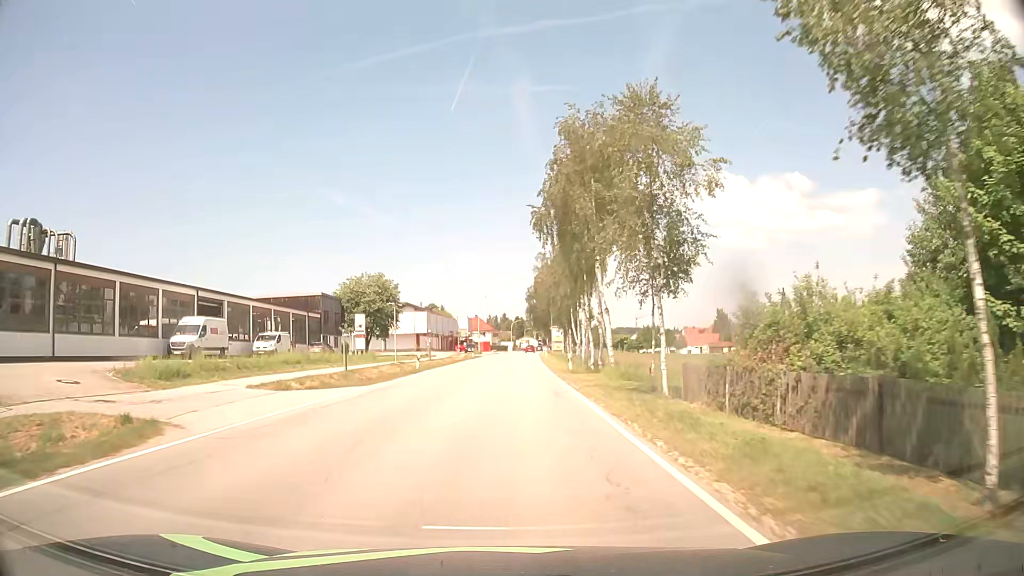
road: secondary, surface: asphalt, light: Day
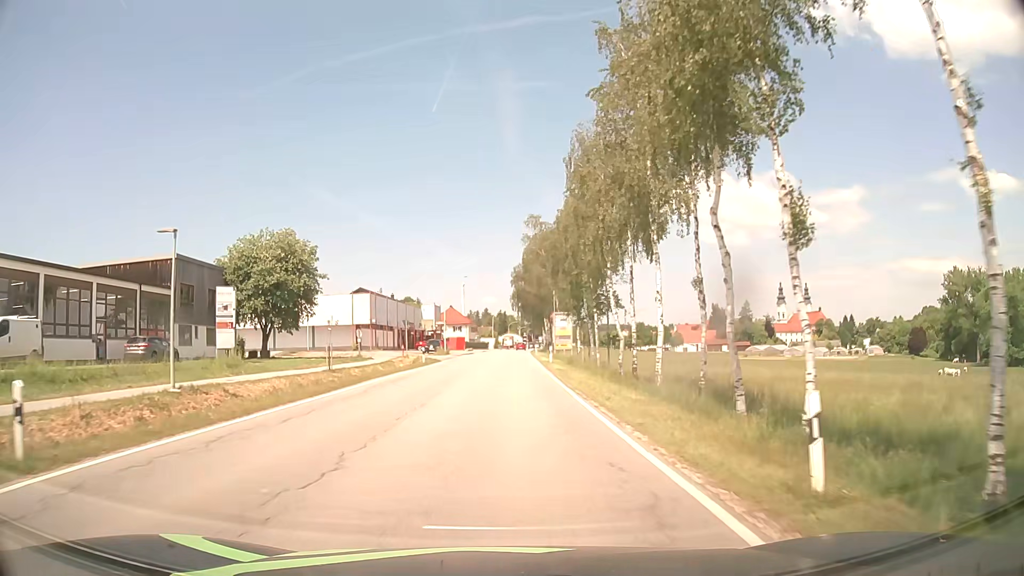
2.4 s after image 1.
(+0.5, +30.9) m; +2°
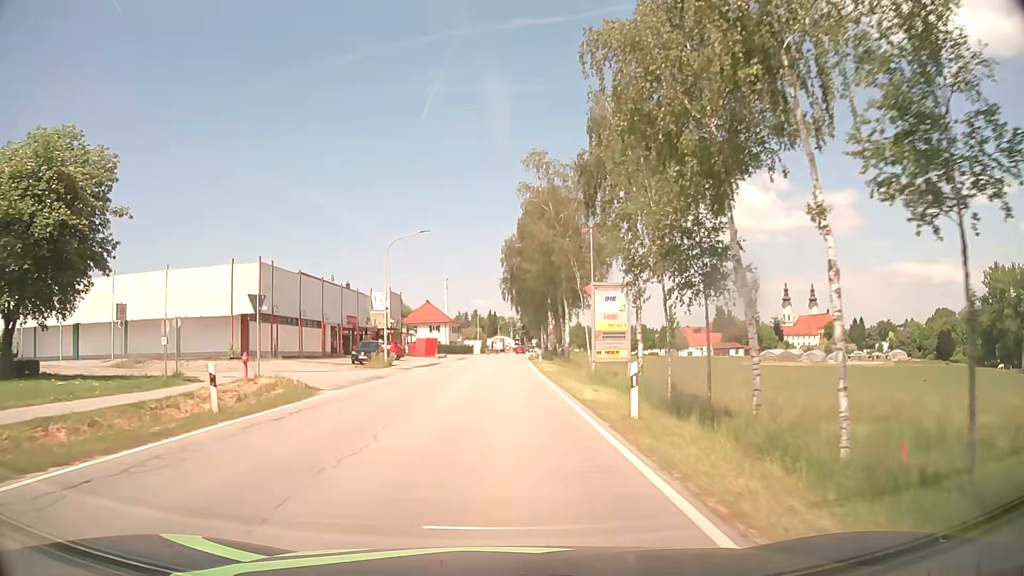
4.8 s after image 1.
(+0.1, +29.8) m; 0°
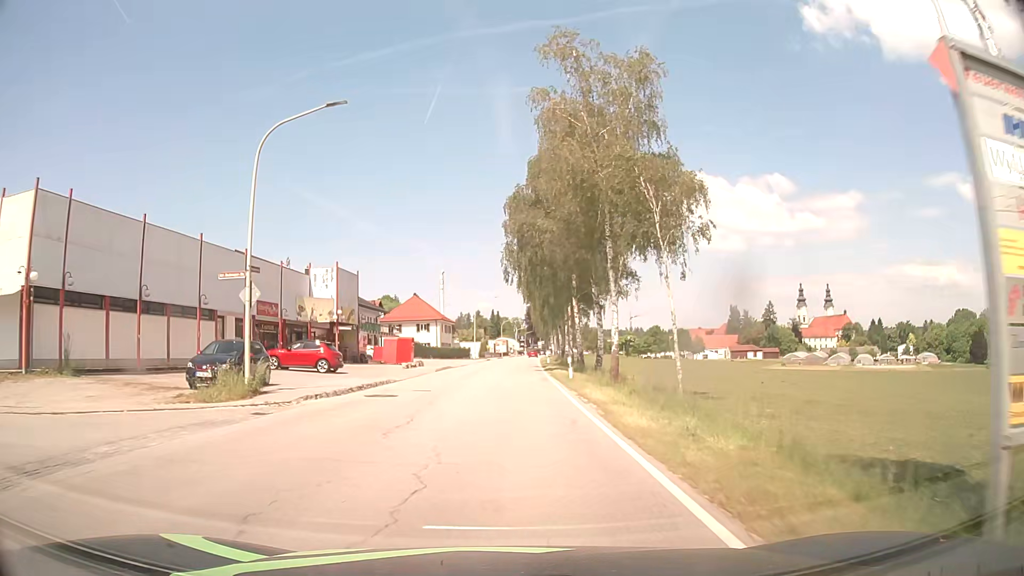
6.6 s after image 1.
(0.0, +22.4) m; 0°
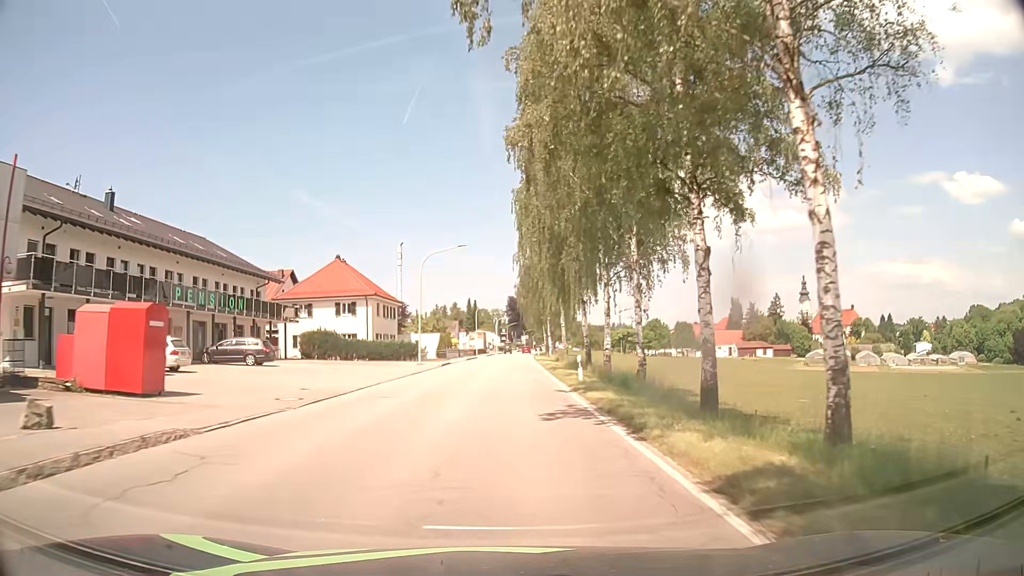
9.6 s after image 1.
(+0.3, +39.4) m; +1°
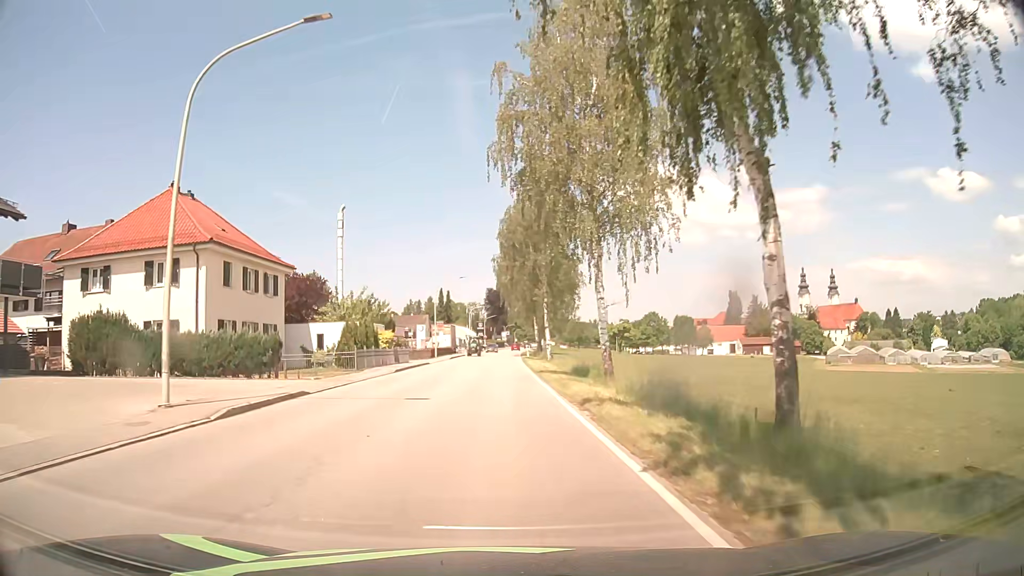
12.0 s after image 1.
(+0.5, +31.8) m; +2°
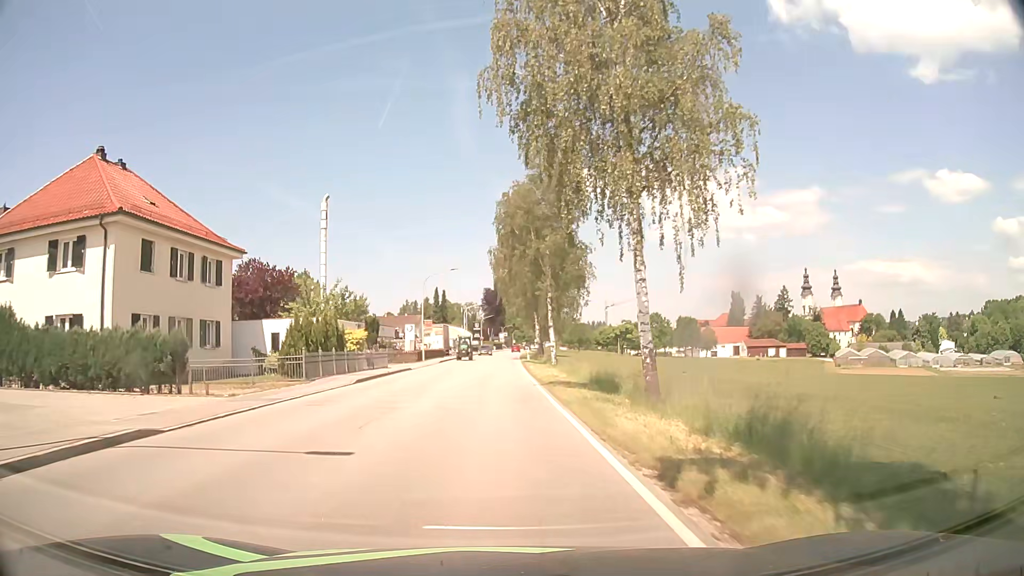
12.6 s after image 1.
(0.0, +7.9) m; 0°
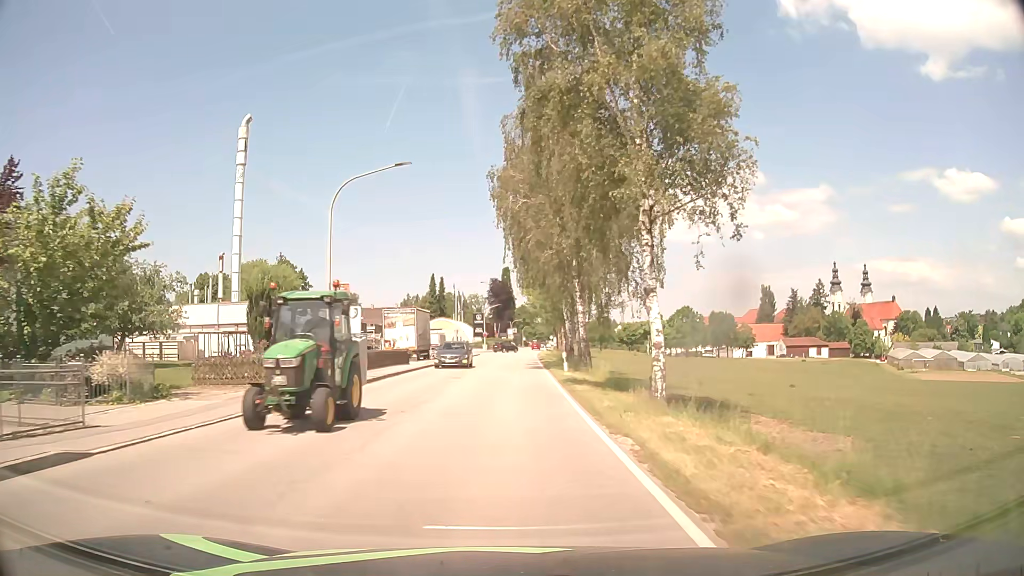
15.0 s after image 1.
(-0.2, +31.6) m; -1°
(0, +10) (0, +20) (0, +30) (0, +40) (+1, +50) (+1, +60) (+1, +70) (+2, +80) (+2, +90) (+3, +100) m
